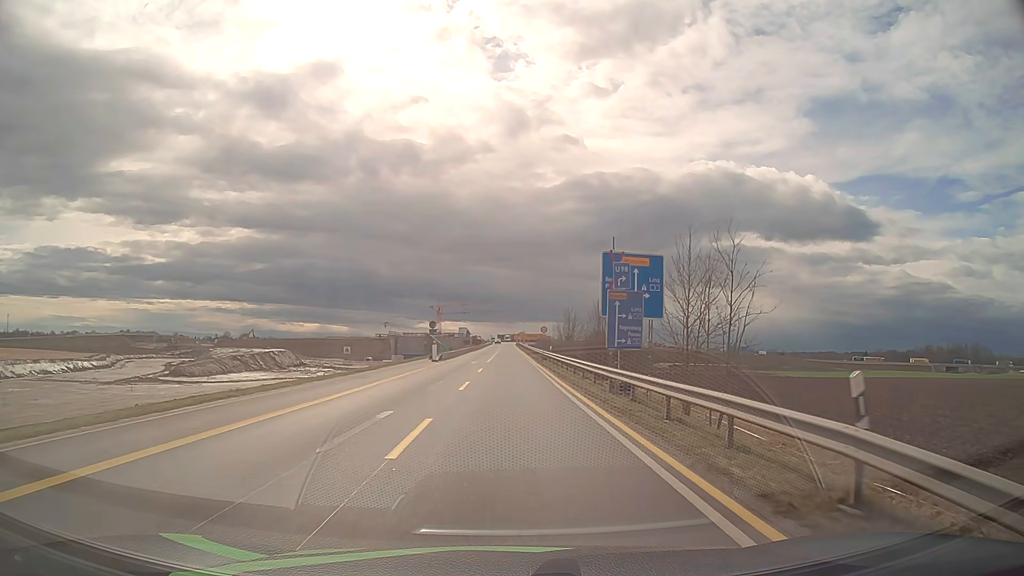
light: Day
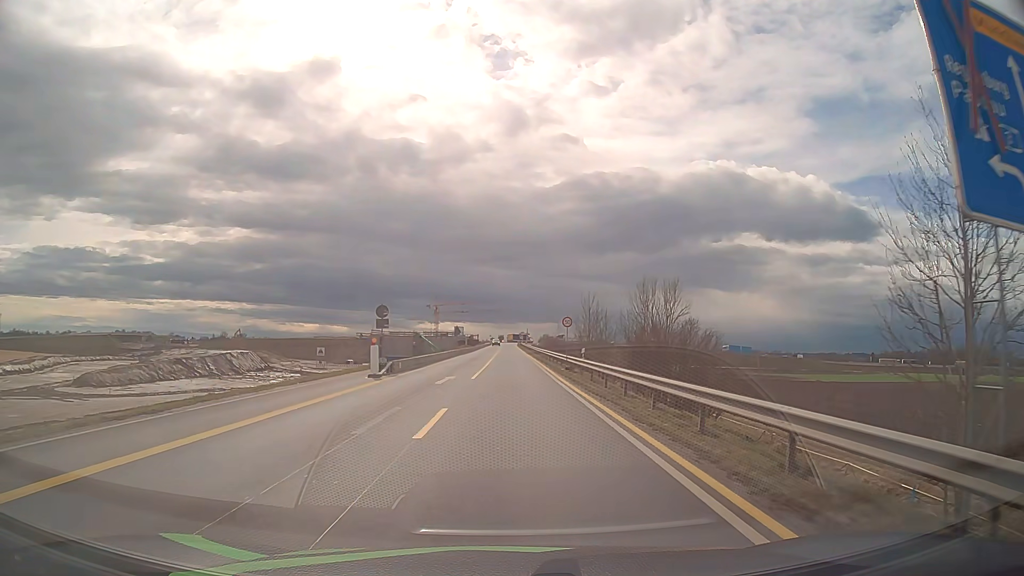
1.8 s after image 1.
(0.0, +22.3) m; 0°
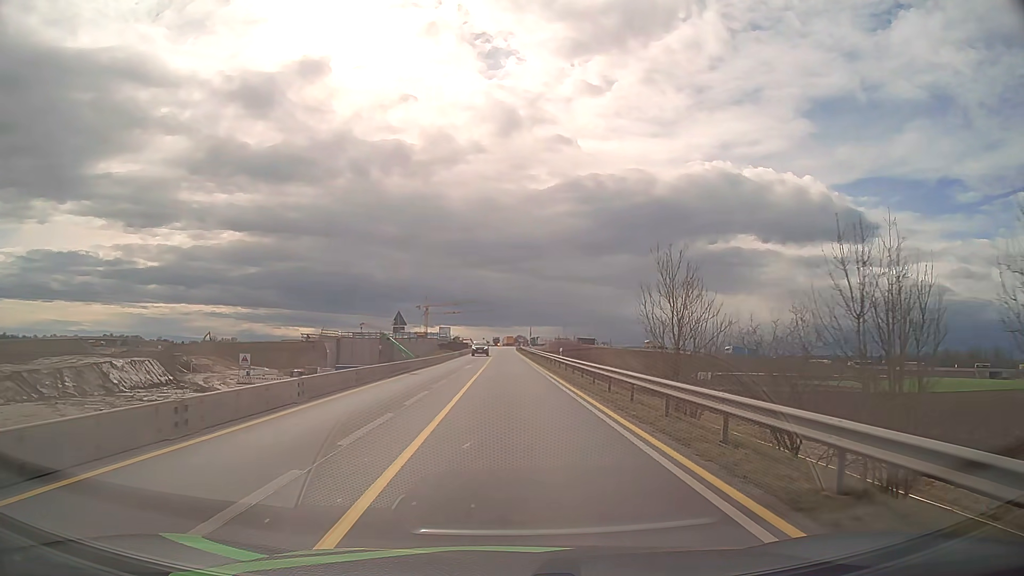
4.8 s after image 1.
(+0.2, +37.6) m; 0°
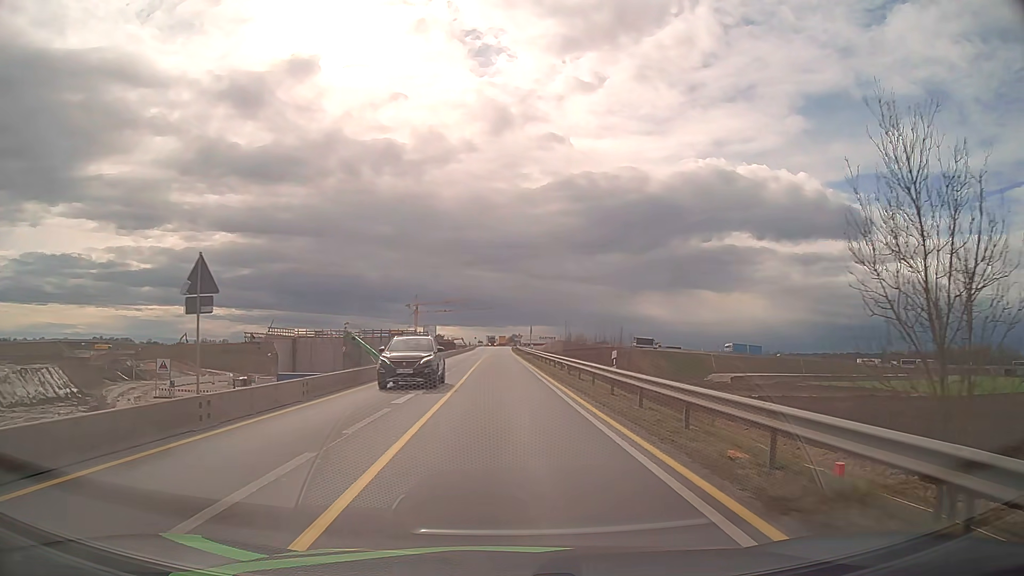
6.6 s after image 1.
(+0.1, +22.7) m; 0°
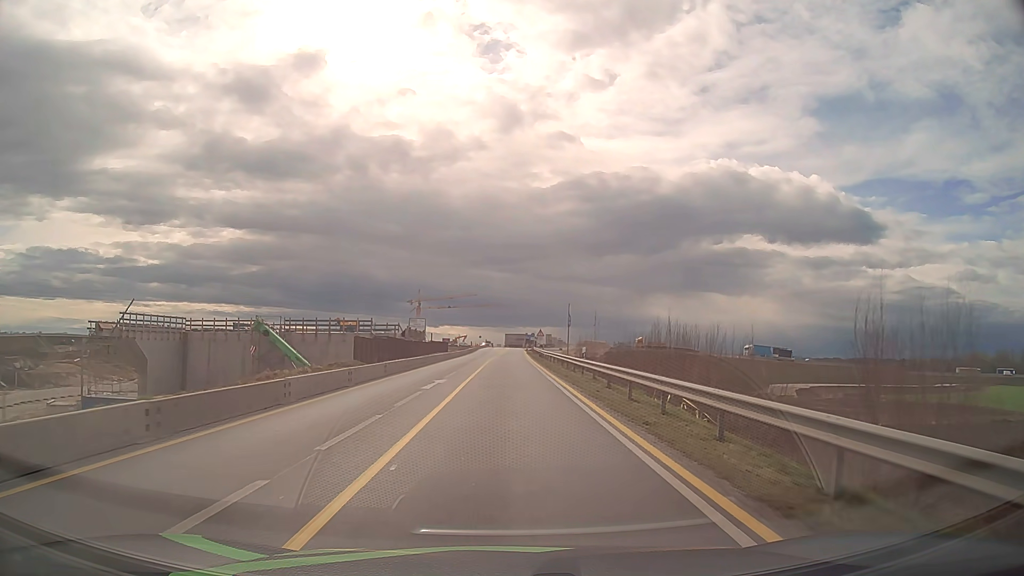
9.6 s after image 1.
(-0.3, +38.0) m; -1°
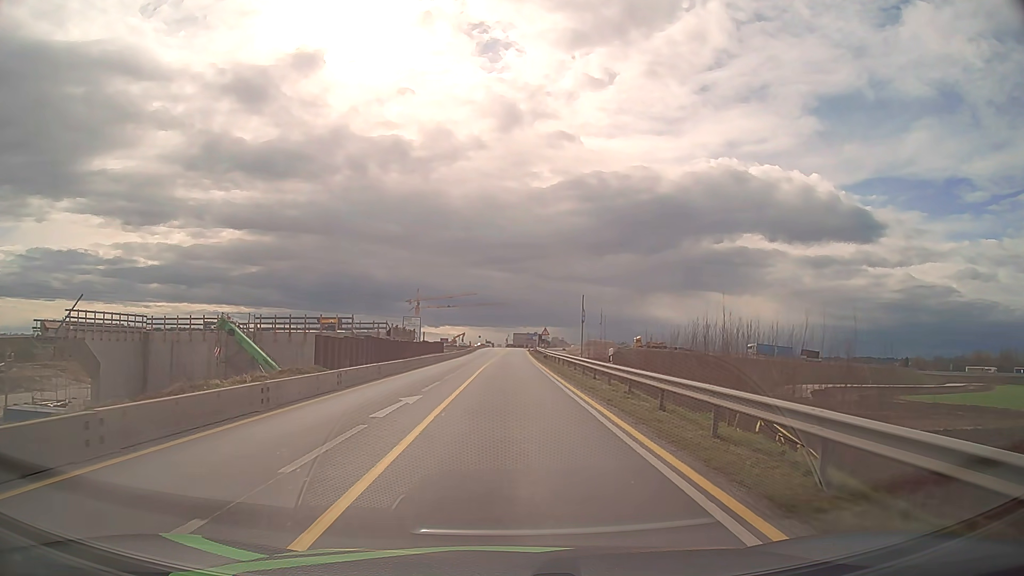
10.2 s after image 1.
(0.0, +7.6) m; 0°
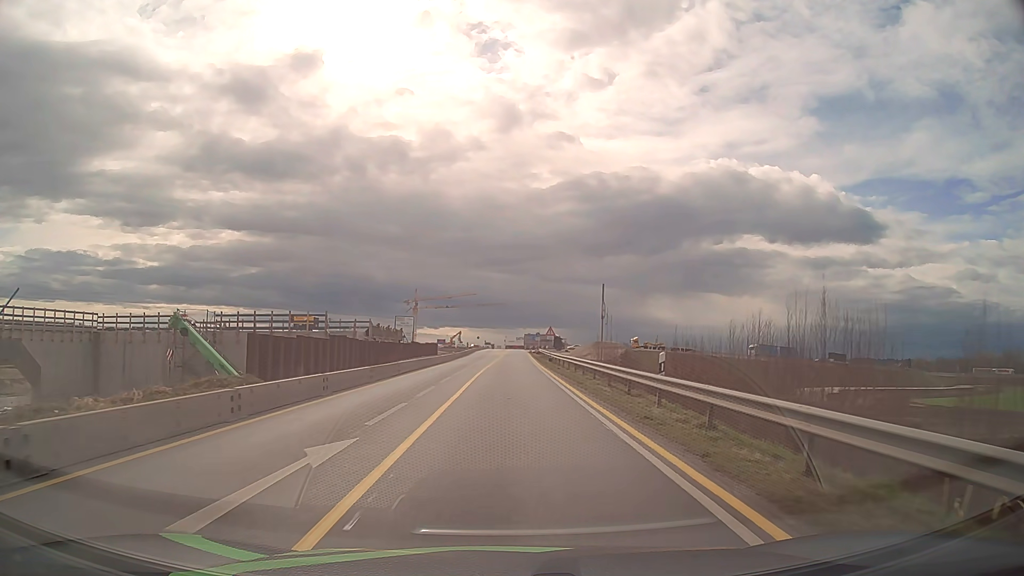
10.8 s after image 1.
(0.0, +7.6) m; 0°
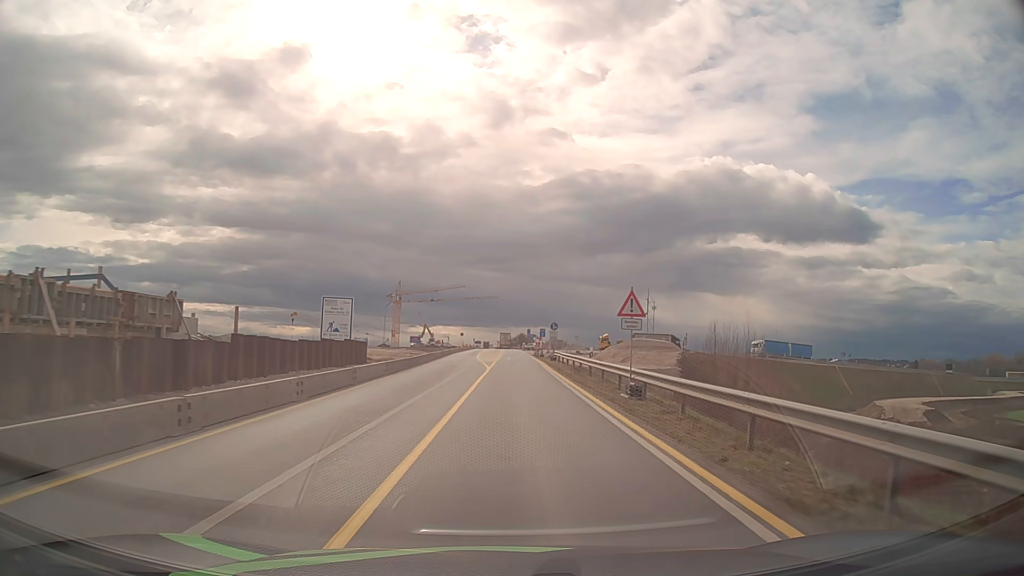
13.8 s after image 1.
(0.0, +38.0) m; 0°
(0, +10) (0, +20) (0, +30) (0, +40) (+1, +50) (+1, +60) (+1, +70) (+1, +80) (+1, +90) (+1, +100) m
